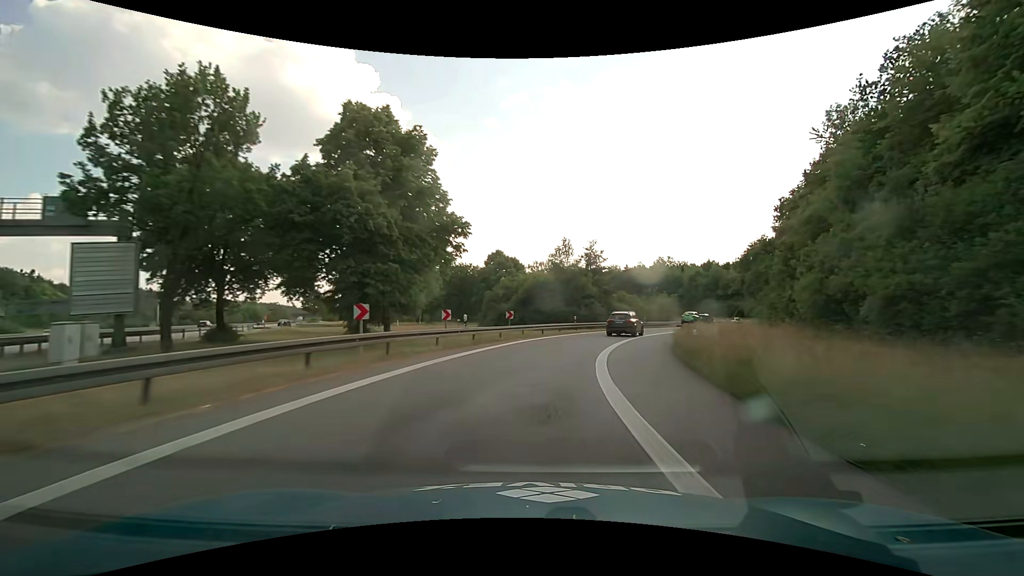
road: motorway_link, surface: asphalt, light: Day
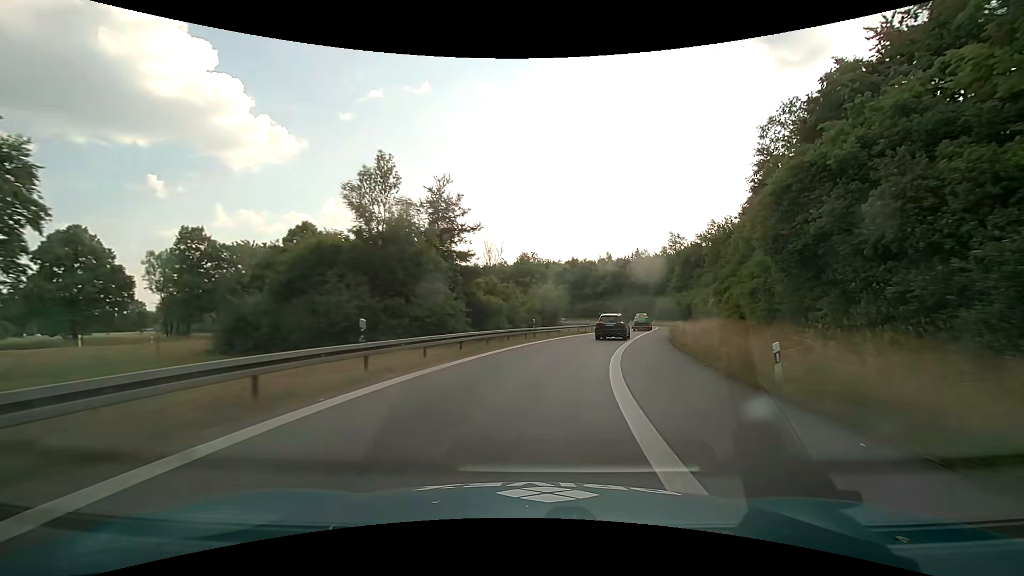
(+4.2, +29.0) m; +16°
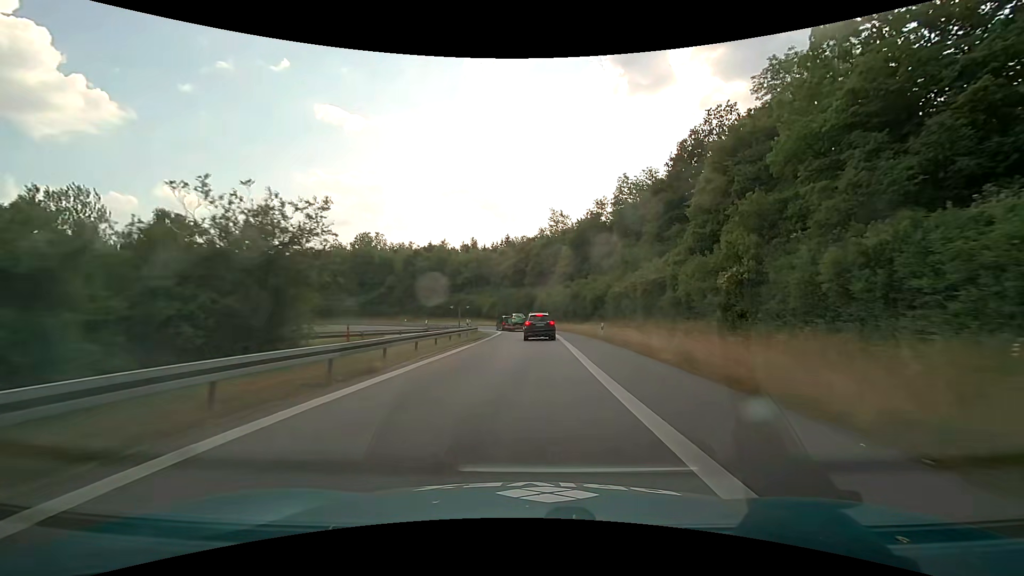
(+6.0, +37.1) m; +16°
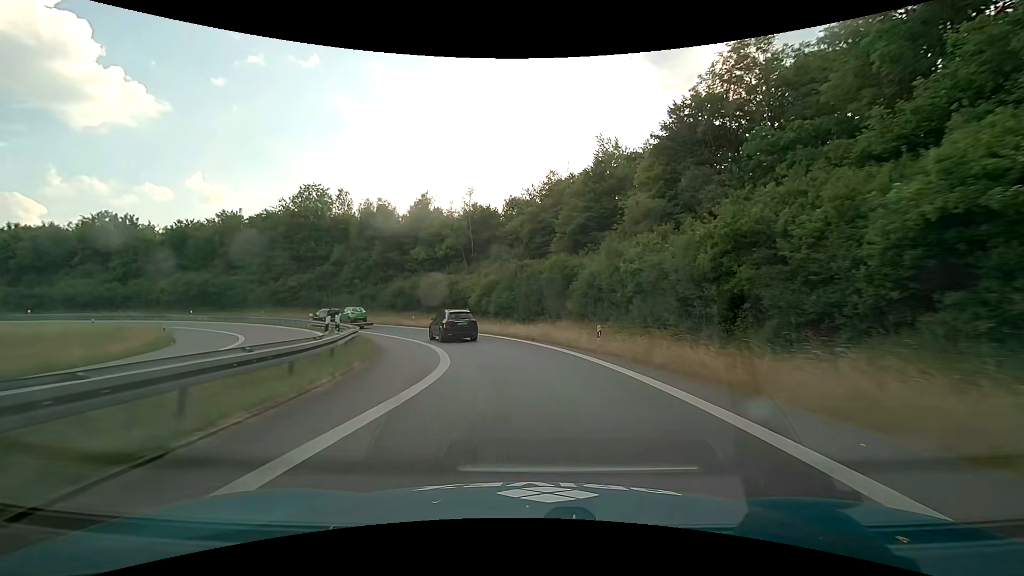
(-0.5, +45.0) m; -2°
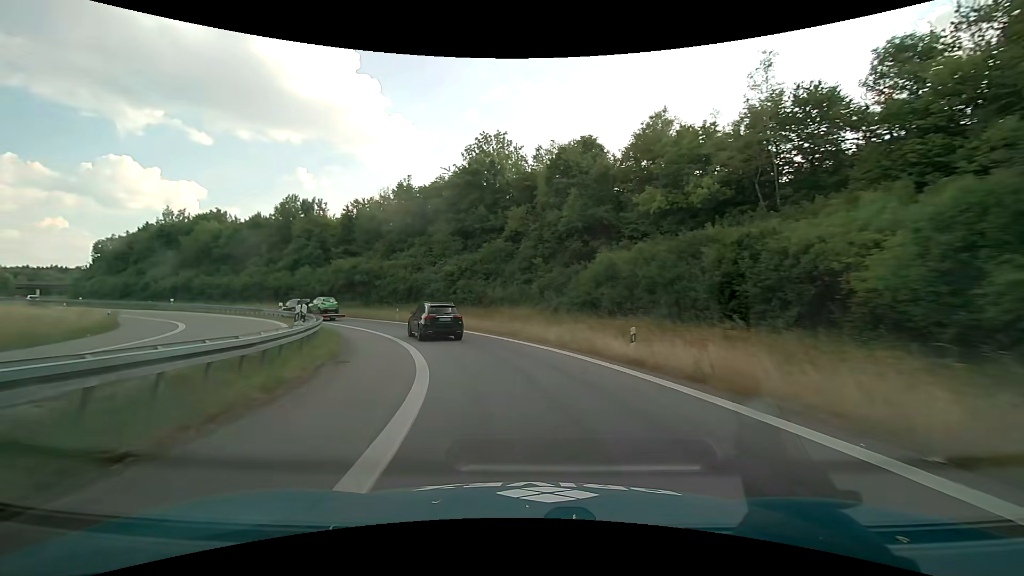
(-6.9, +33.9) m; -26°
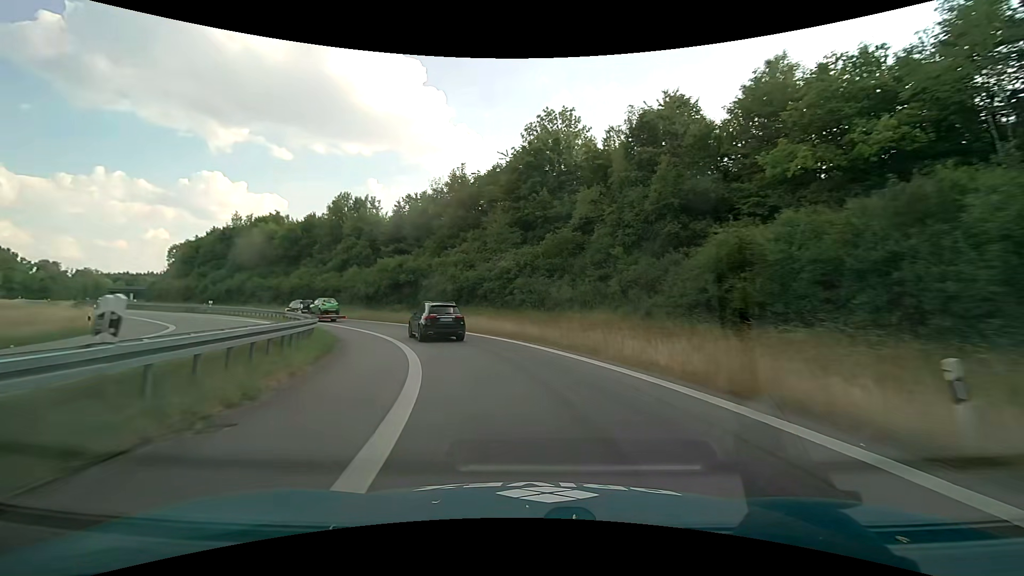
(-0.5, +8.7) m; -7°
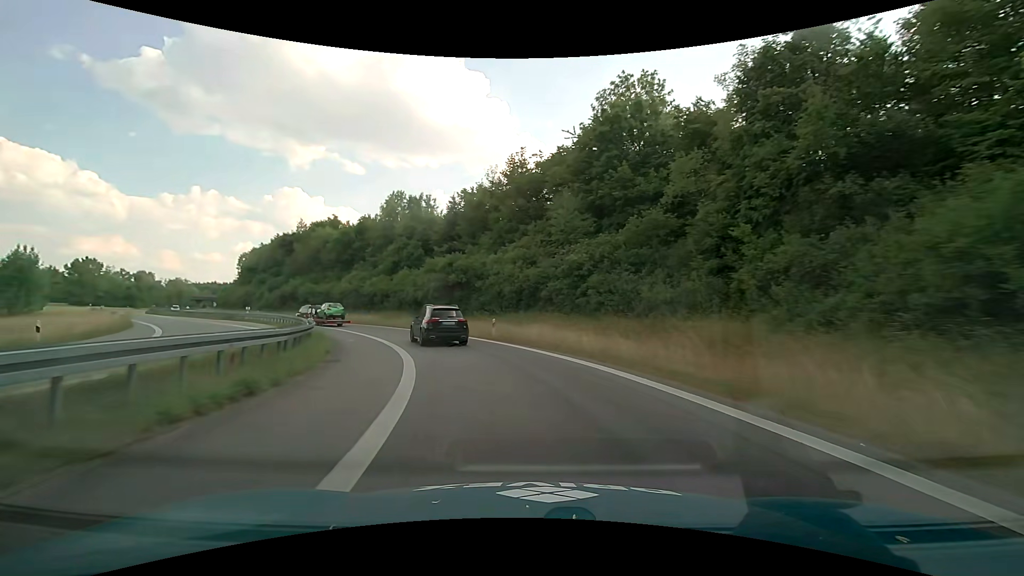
(-0.6, +8.6) m; -7°
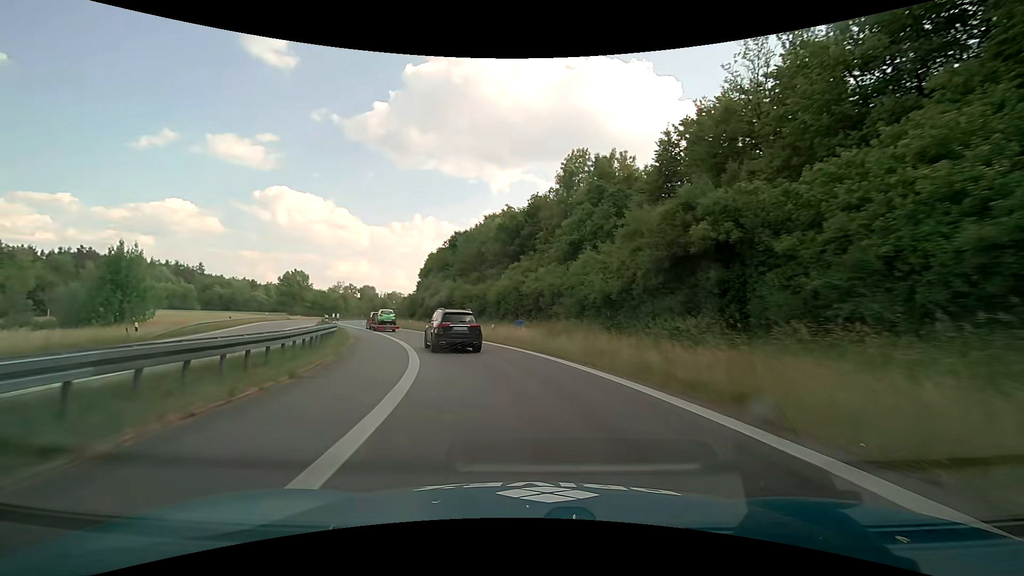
(-5.1, +24.8) m; -22°
(-1, +10) (-3, +20) (-6, +29) (-9, +39) (-13, +48) (-17, +57) (-22, +66) (-26, +75) (-30, +84) (-34, +93) m
